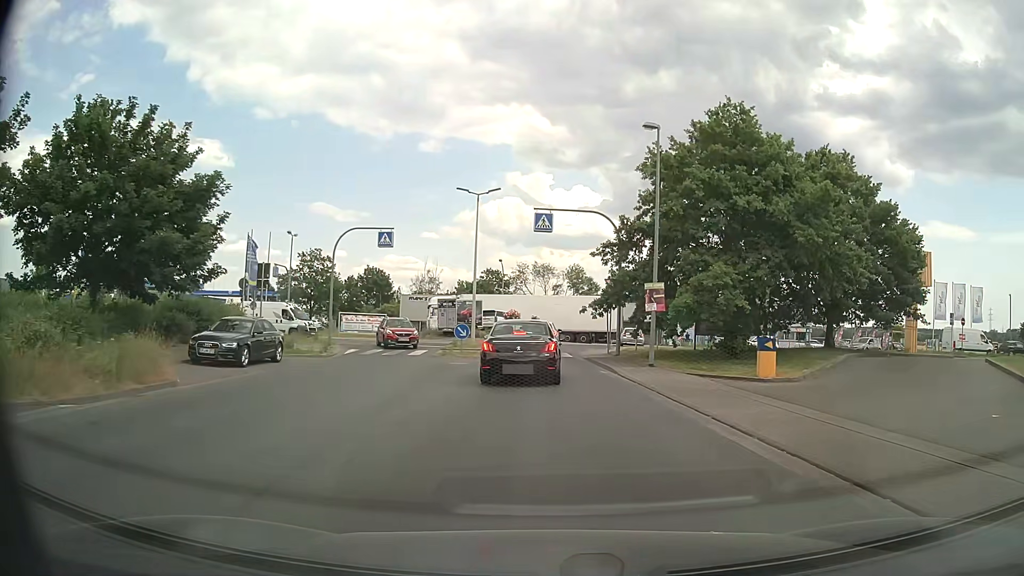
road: unclassified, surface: asphalt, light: Day
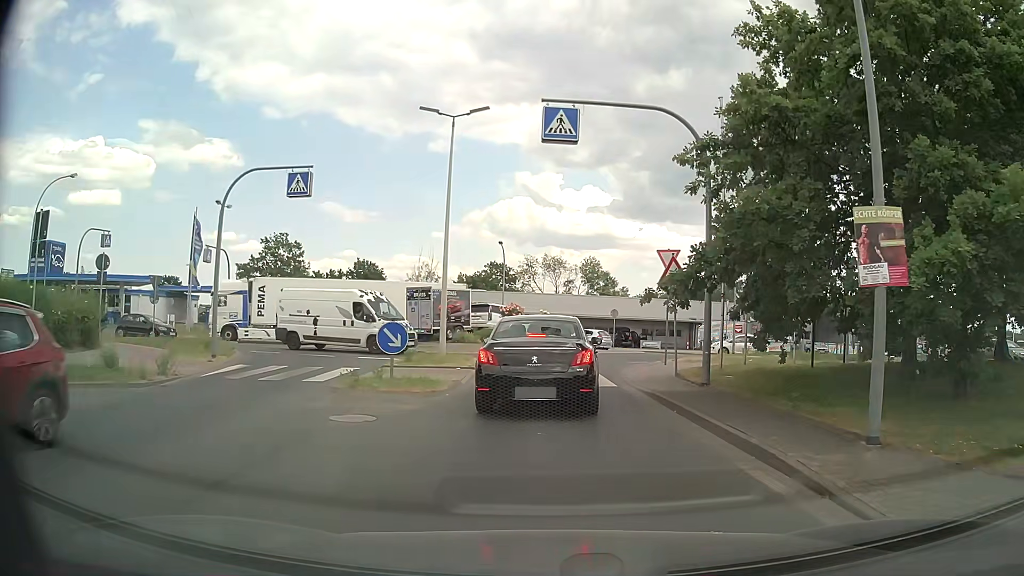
(-0.1, +13.1) m; 0°
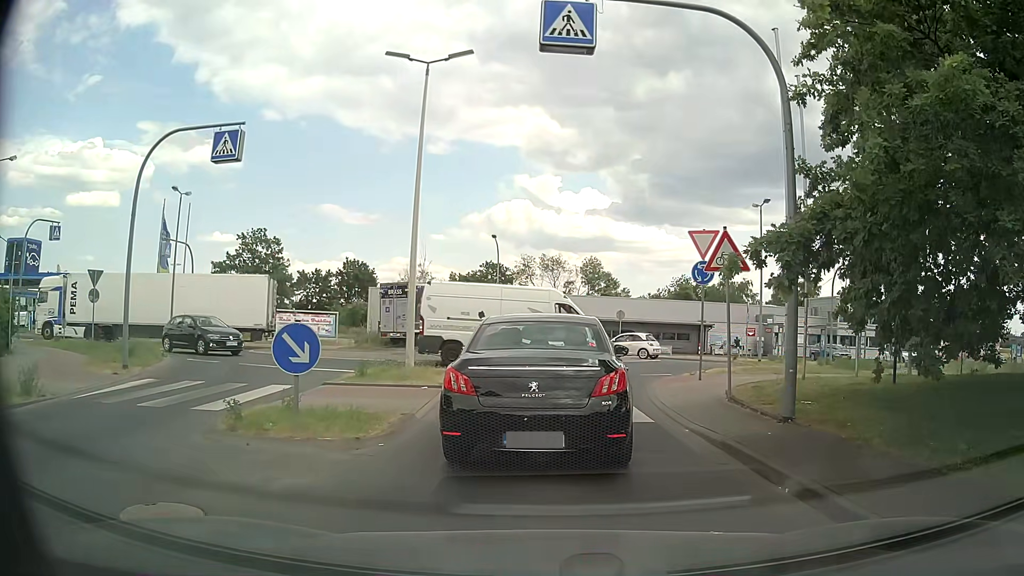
(0.0, +4.8) m; -1°
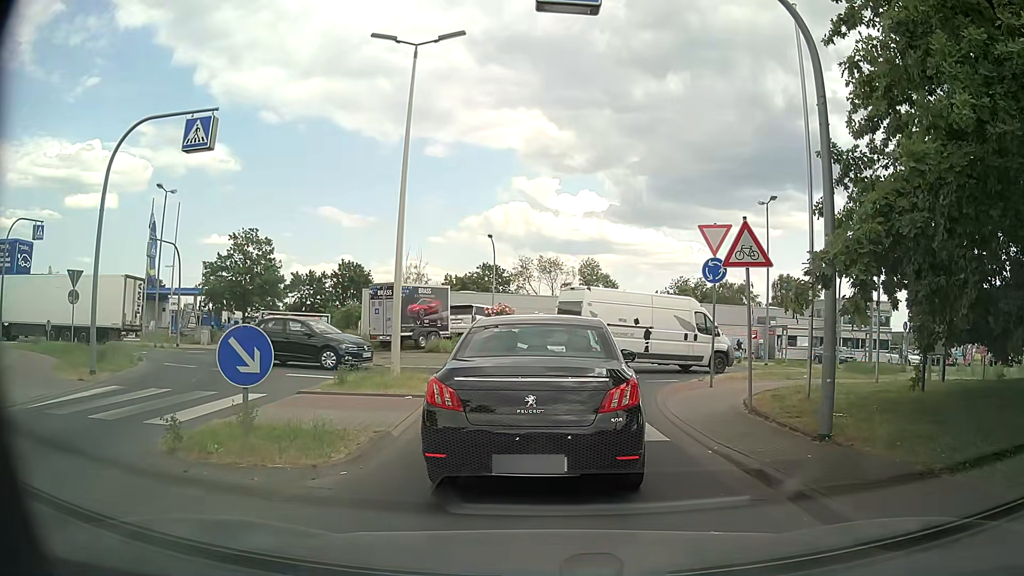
(0.0, +1.3) m; +2°
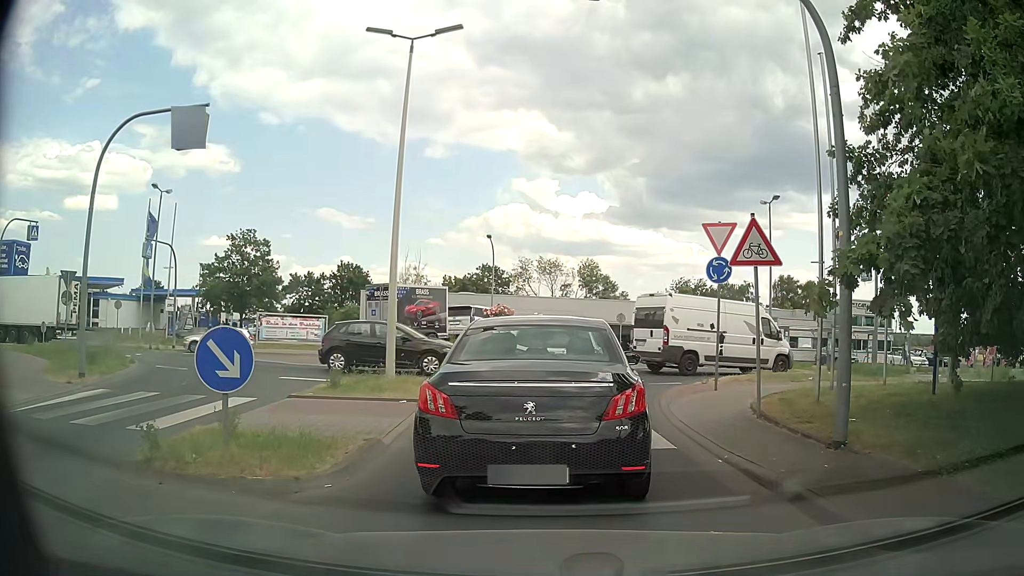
(0.0, +0.5) m; 0°
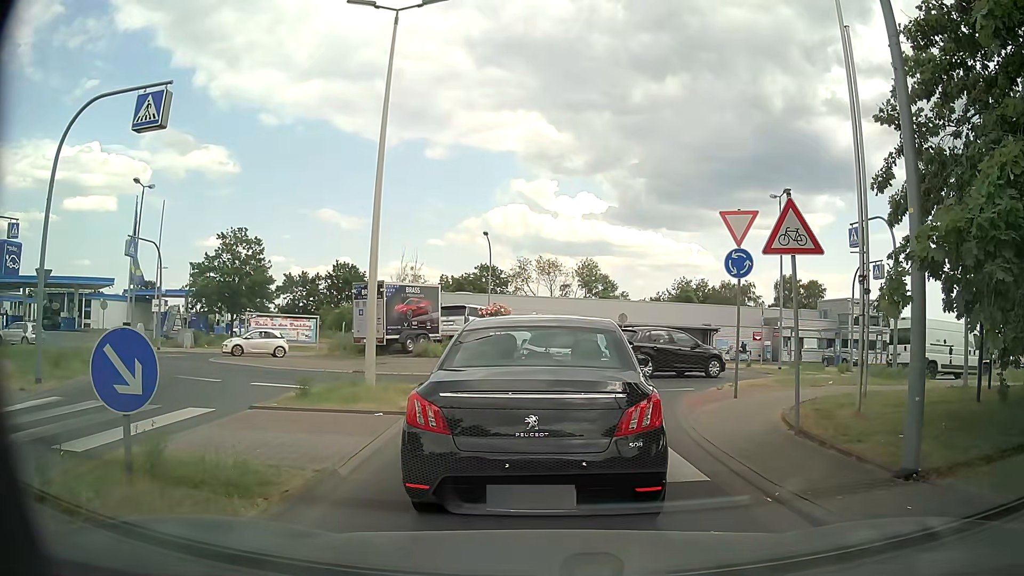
(0.0, +1.7) m; 0°
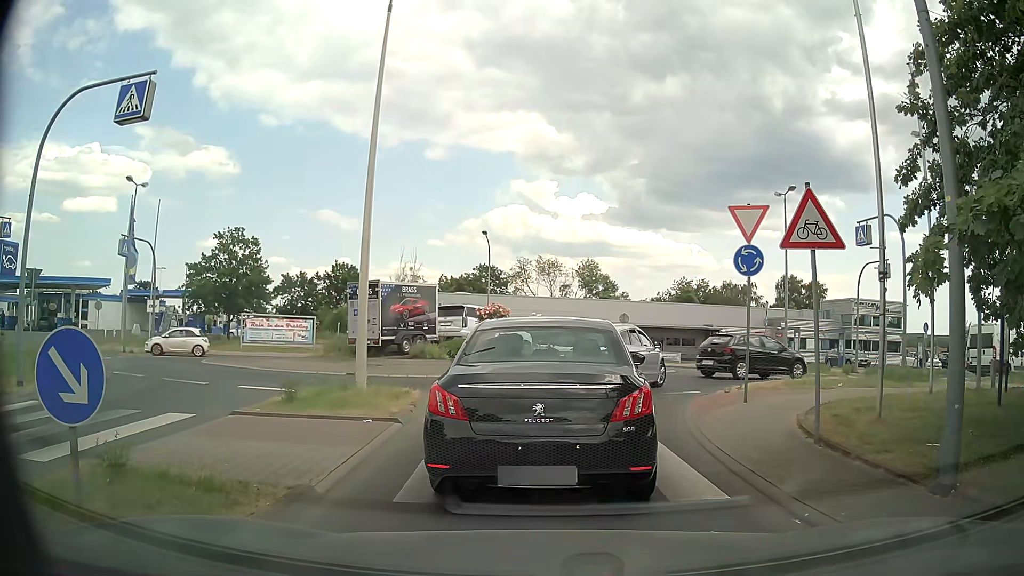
(0.0, +0.7) m; 0°
